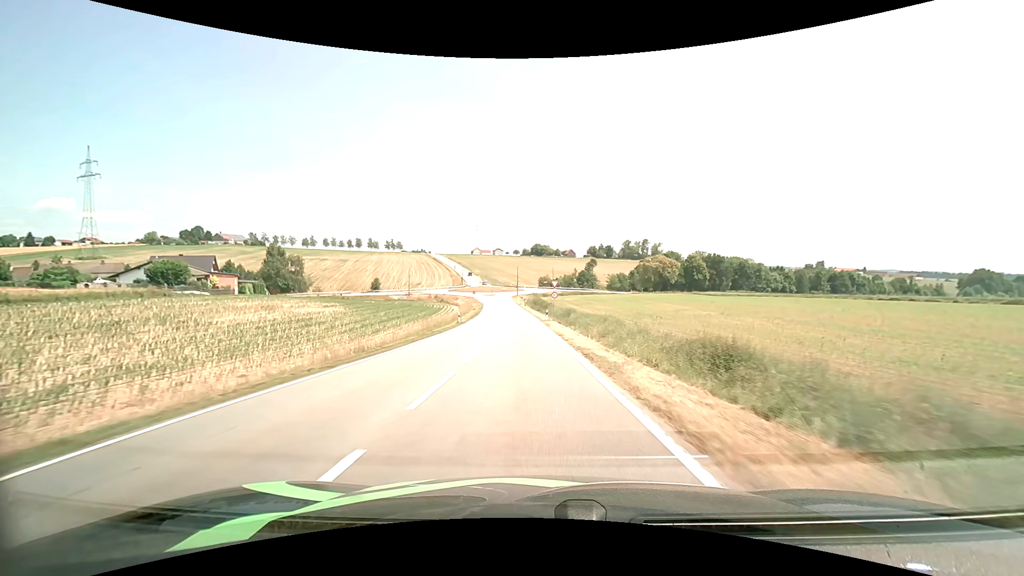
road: tertiary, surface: asphalt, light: Day
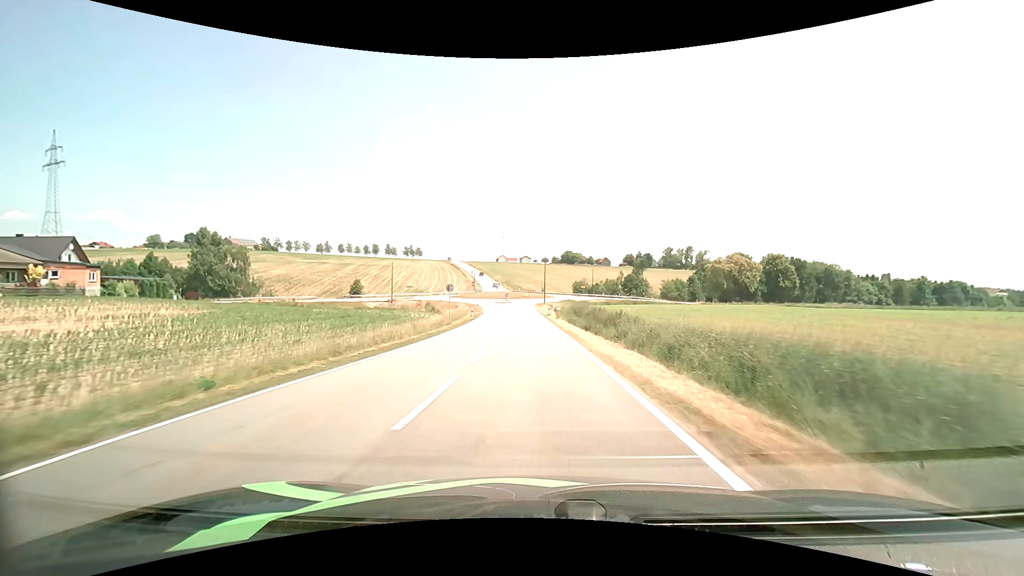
(-1.4, +43.9) m; -3°
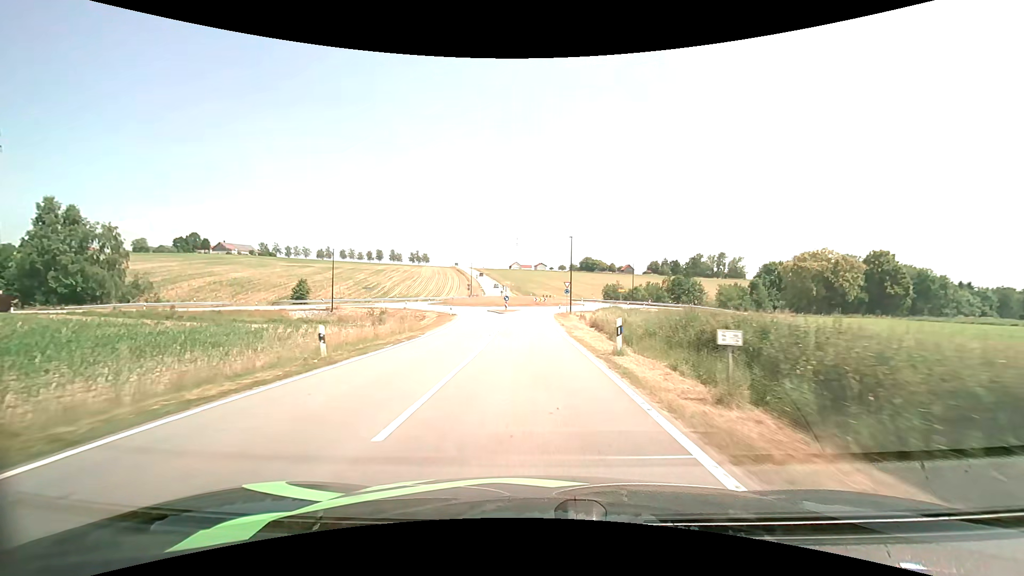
(-0.6, +37.2) m; -2°
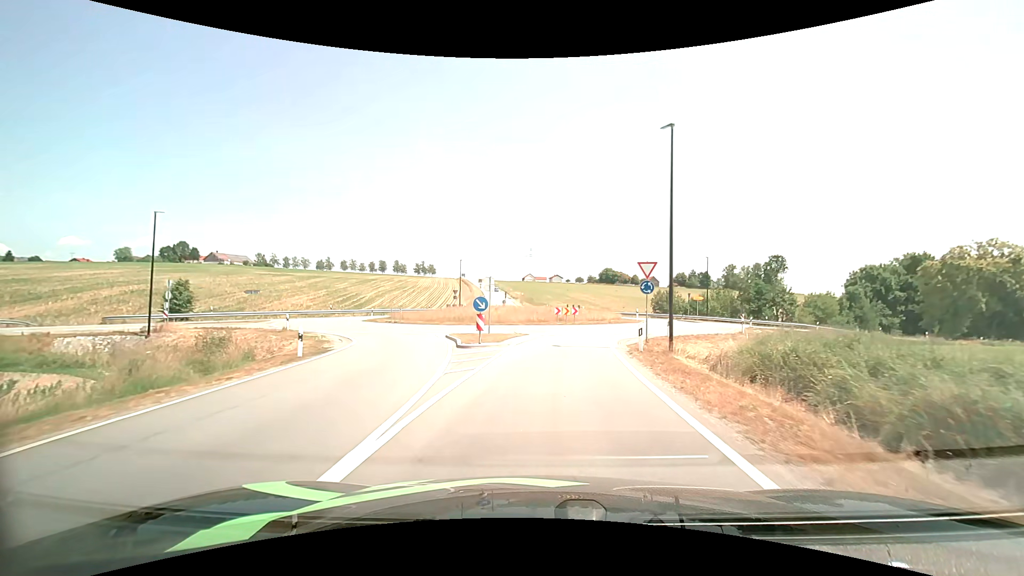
(-0.7, +34.4) m; -2°
